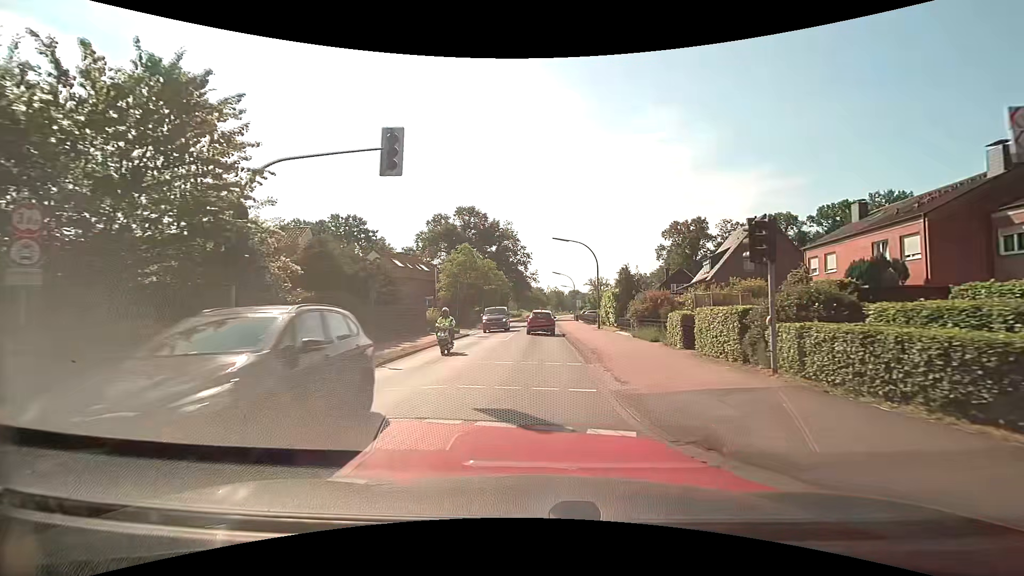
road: tertiary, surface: asphalt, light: Day
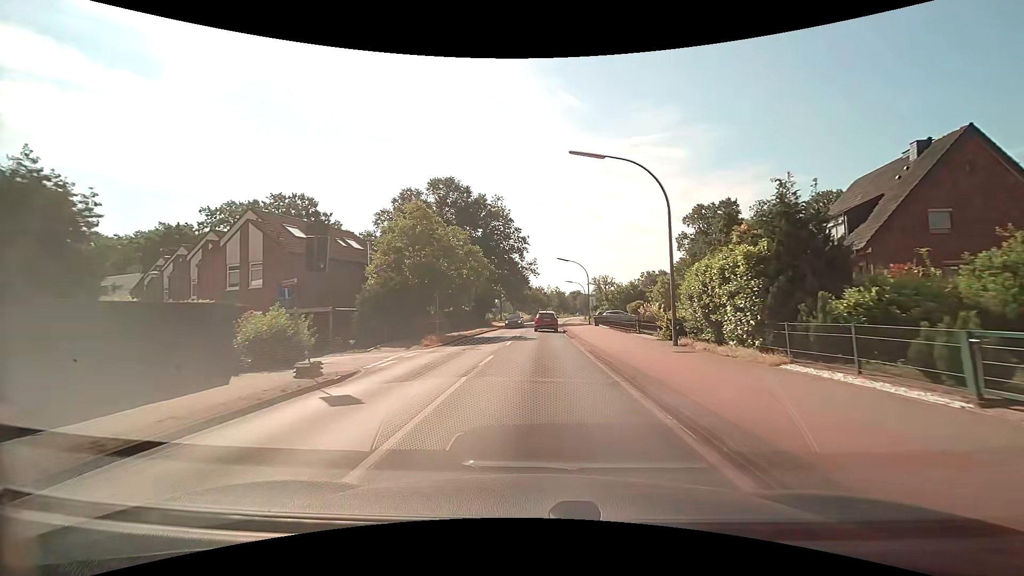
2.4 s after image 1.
(-0.1, +23.6) m; 0°
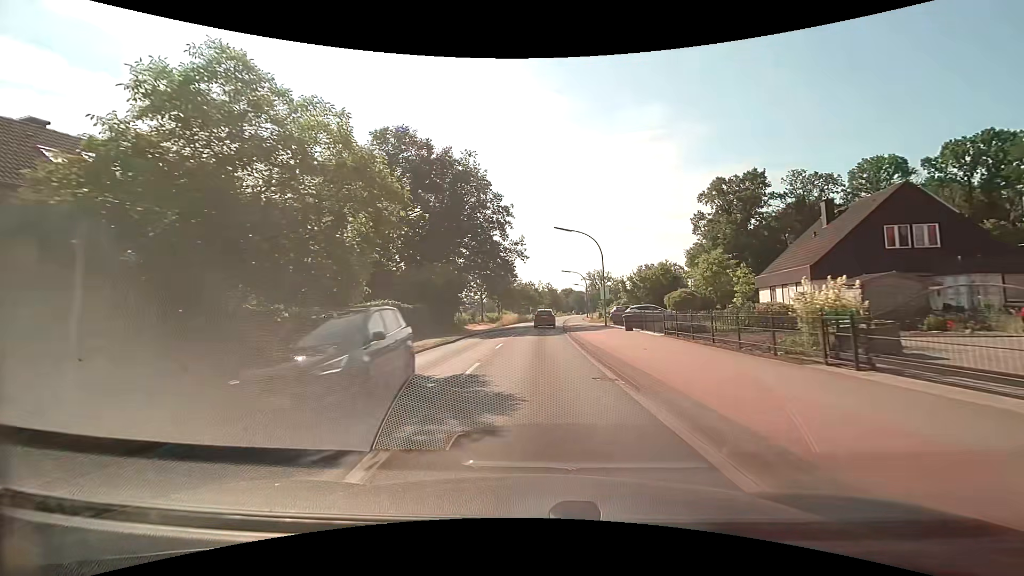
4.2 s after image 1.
(+0.2, +21.1) m; +1°
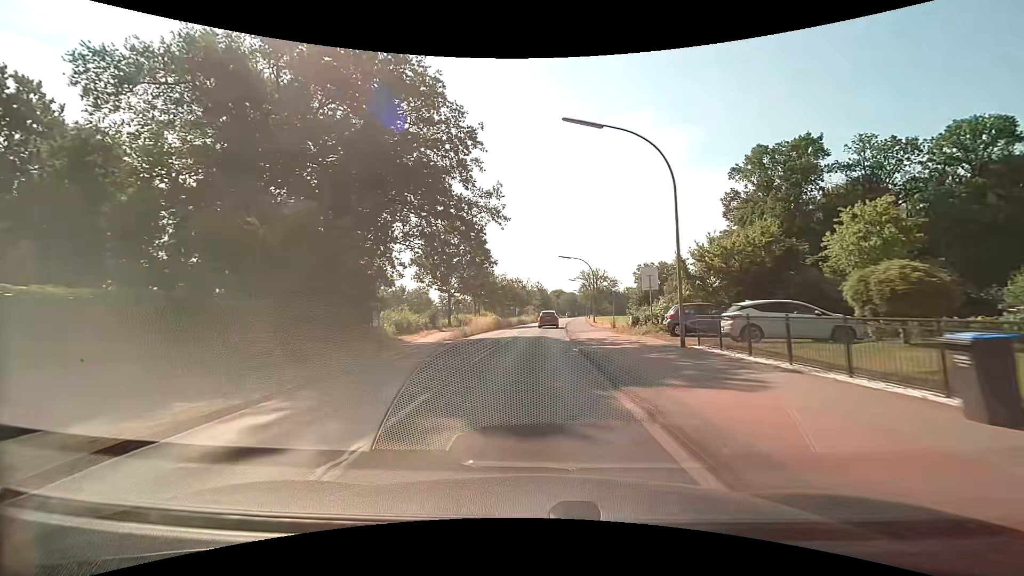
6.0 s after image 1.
(+0.4, +23.3) m; +2°
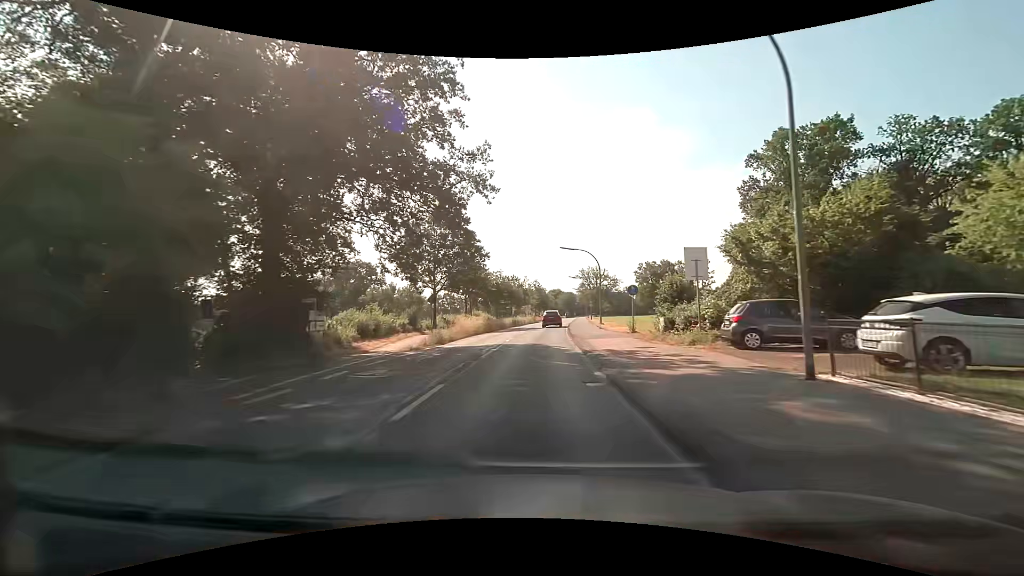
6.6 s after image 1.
(0.0, +7.8) m; 0°
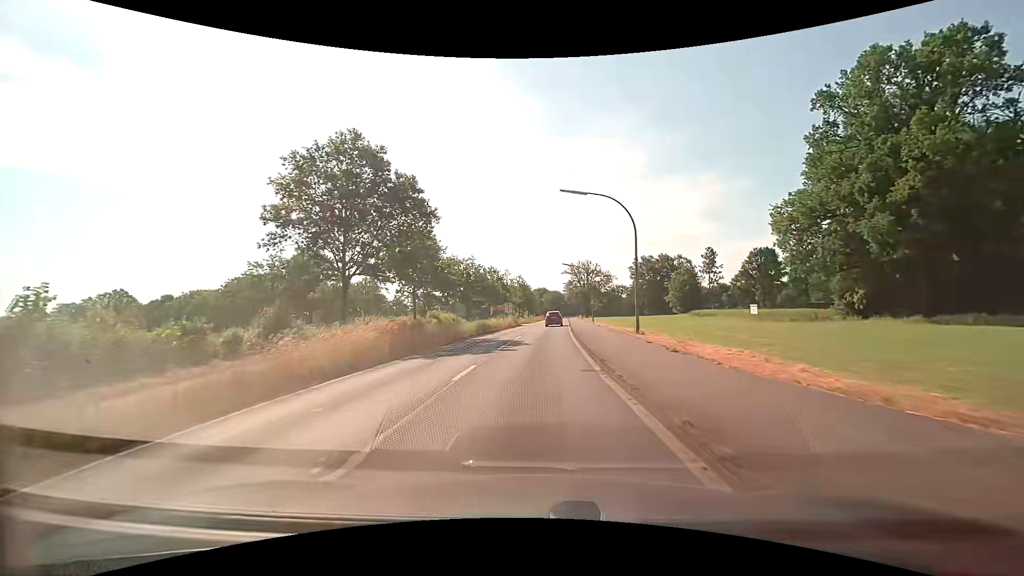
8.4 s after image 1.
(+0.2, +23.1) m; +2°
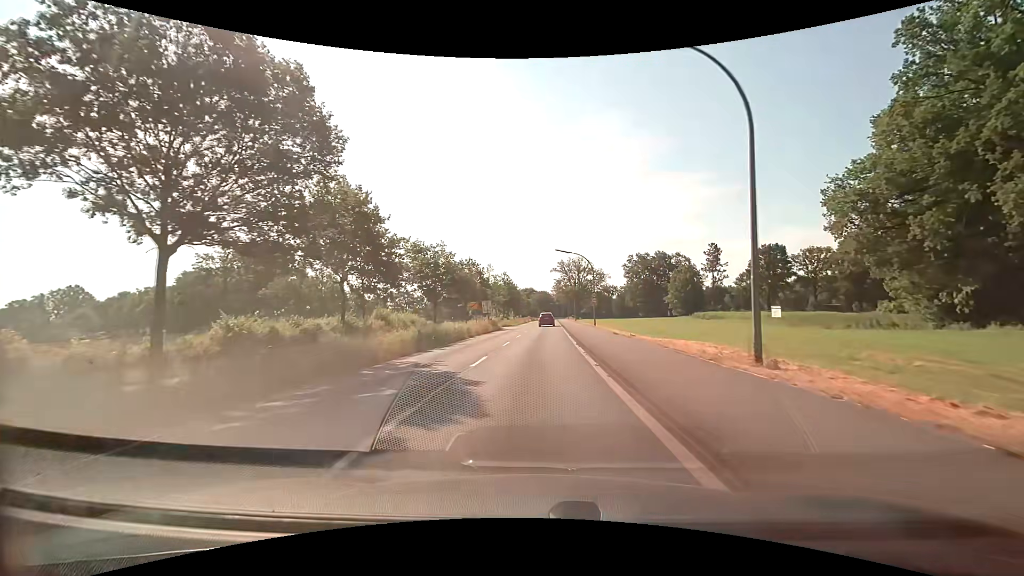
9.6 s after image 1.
(+0.2, +15.2) m; +2°
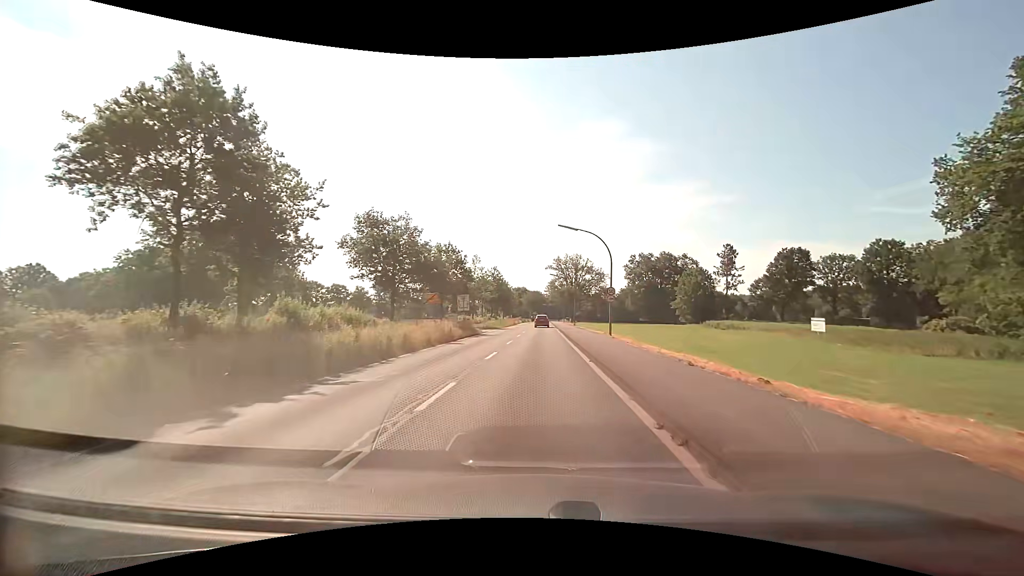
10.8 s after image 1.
(+0.1, +15.1) m; +1°
(0, +10) (0, +20) (0, +30) (0, +40) (+1, +50) (+1, +60) (+1, +70) (+1, +80) (+2, +90) (+2, +100) m
